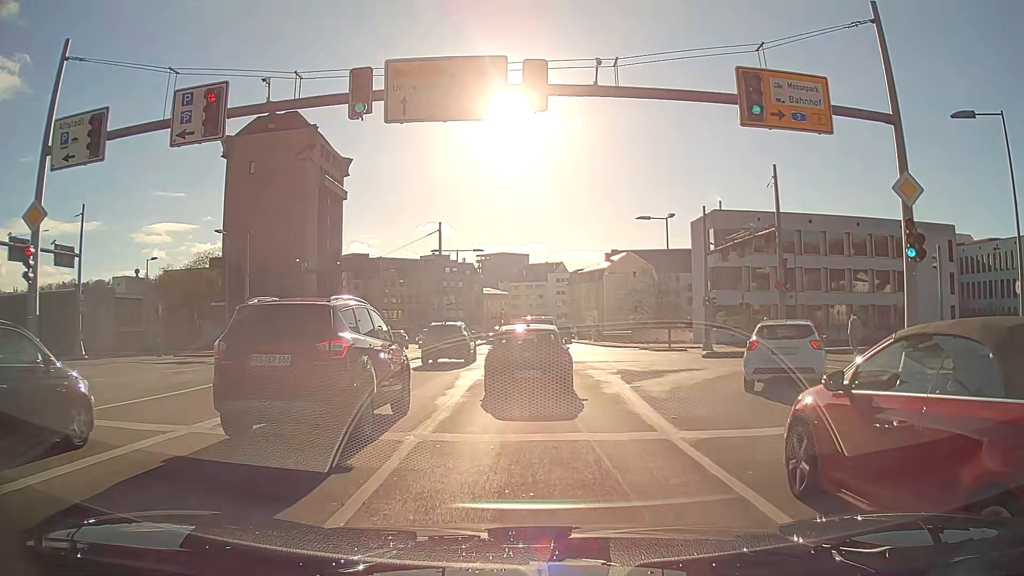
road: primary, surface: asphalt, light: Day
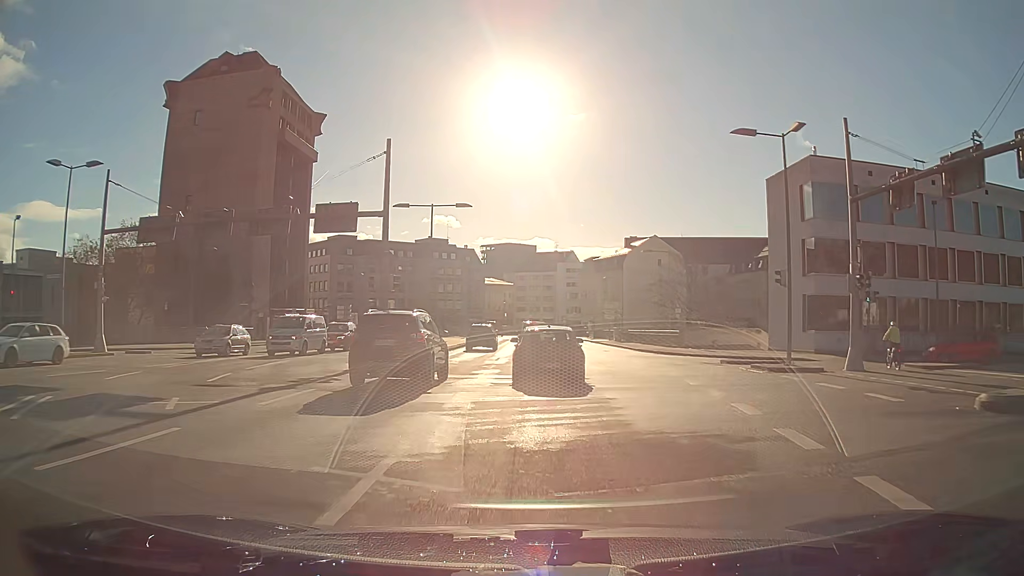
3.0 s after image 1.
(-0.2, +19.6) m; 0°
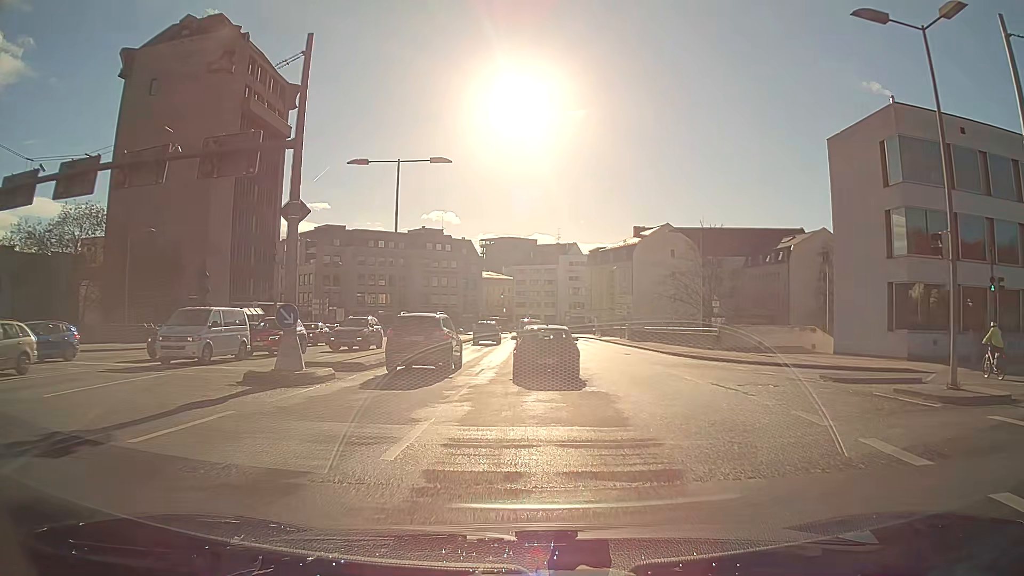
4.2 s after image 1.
(0.0, +10.3) m; 0°
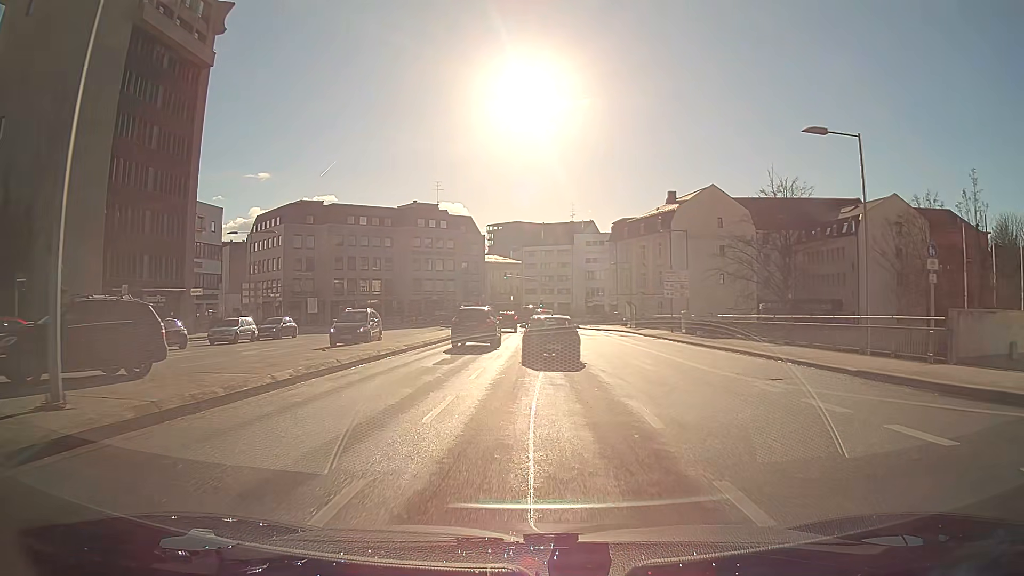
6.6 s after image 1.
(-0.1, +21.9) m; -1°
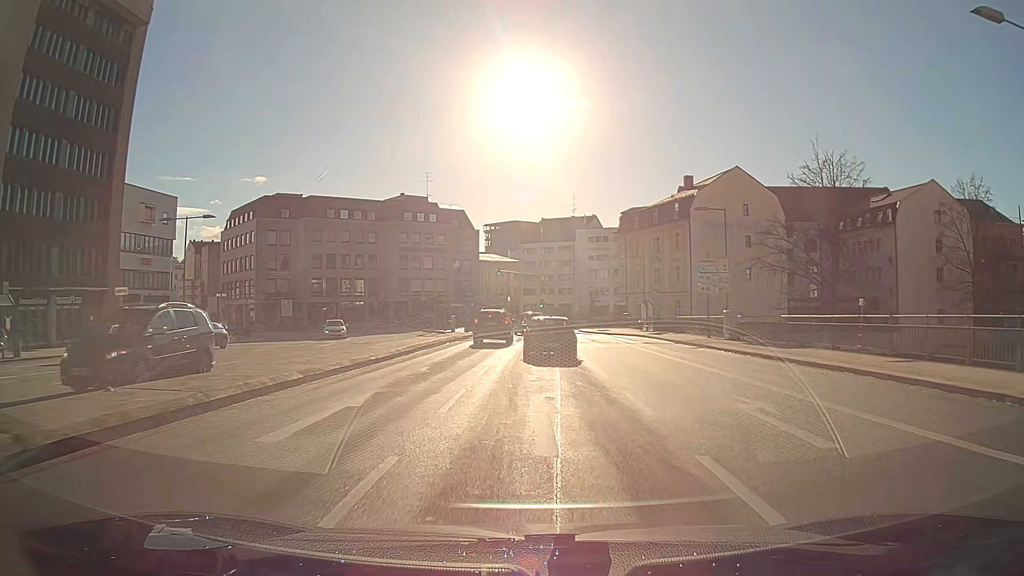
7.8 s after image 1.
(0.0, +10.9) m; 0°
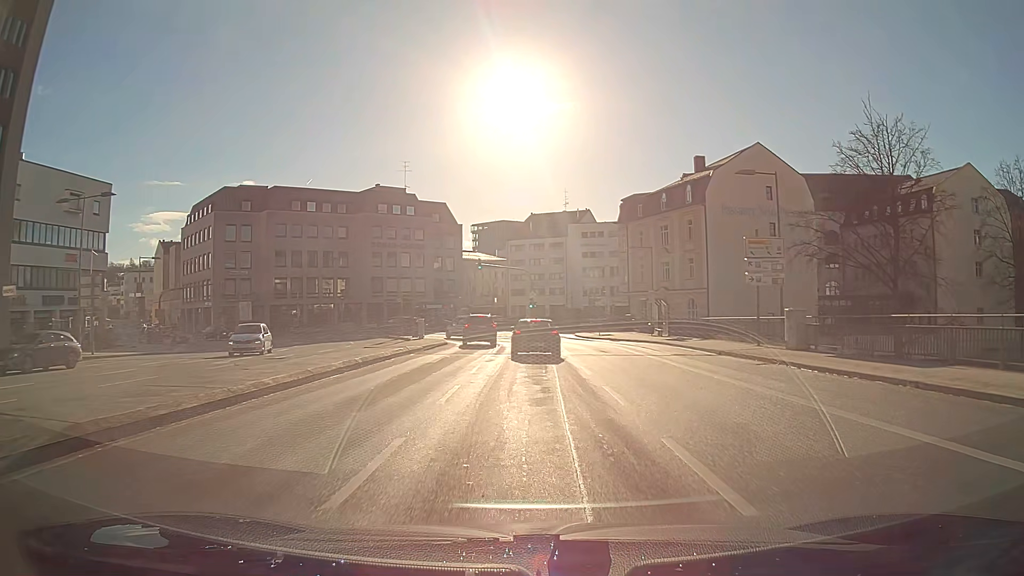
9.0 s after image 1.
(+0.1, +10.8) m; +1°
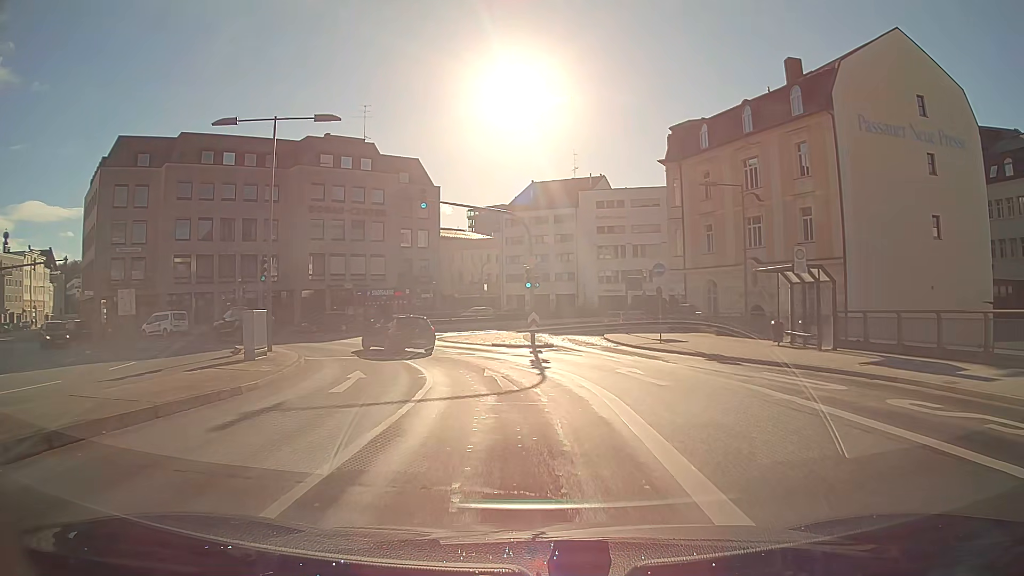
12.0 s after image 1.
(0.0, +27.0) m; -1°
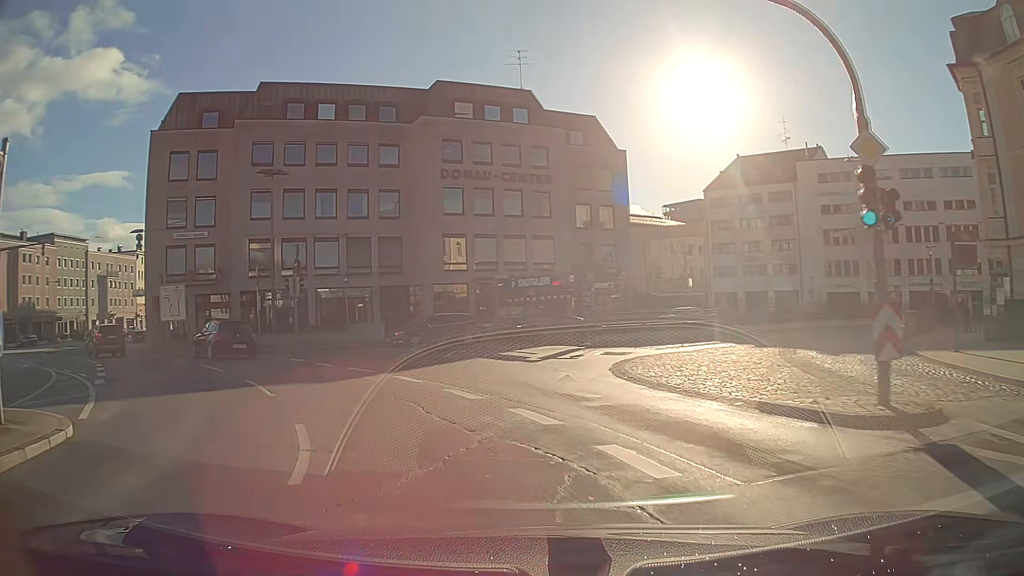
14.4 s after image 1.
(-2.4, +19.1) m; -21°
